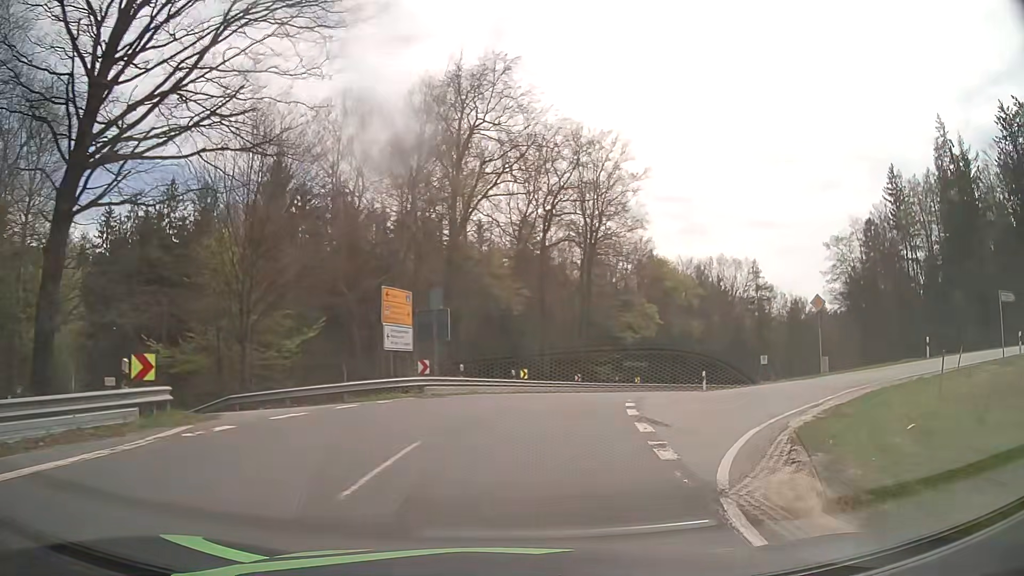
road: secondary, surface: asphalt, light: Day
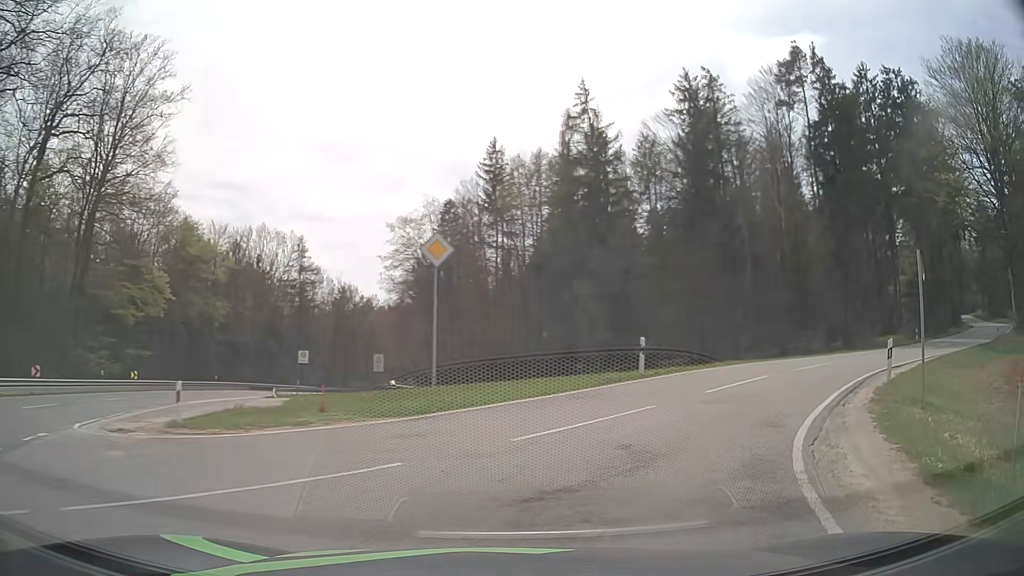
(+5.4, +16.7) m; +38°
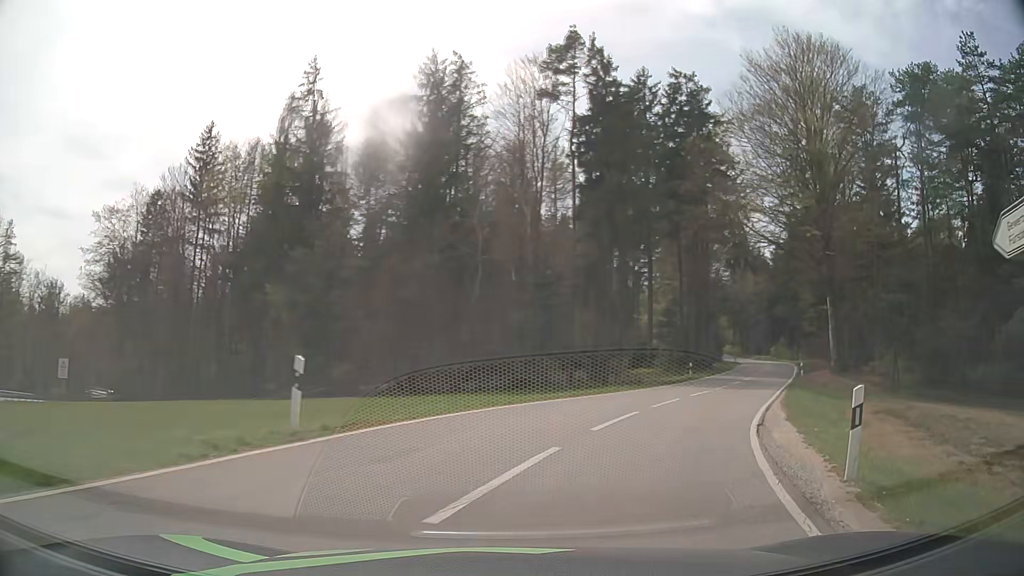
(+2.3, +9.4) m; +26°
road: tertiary
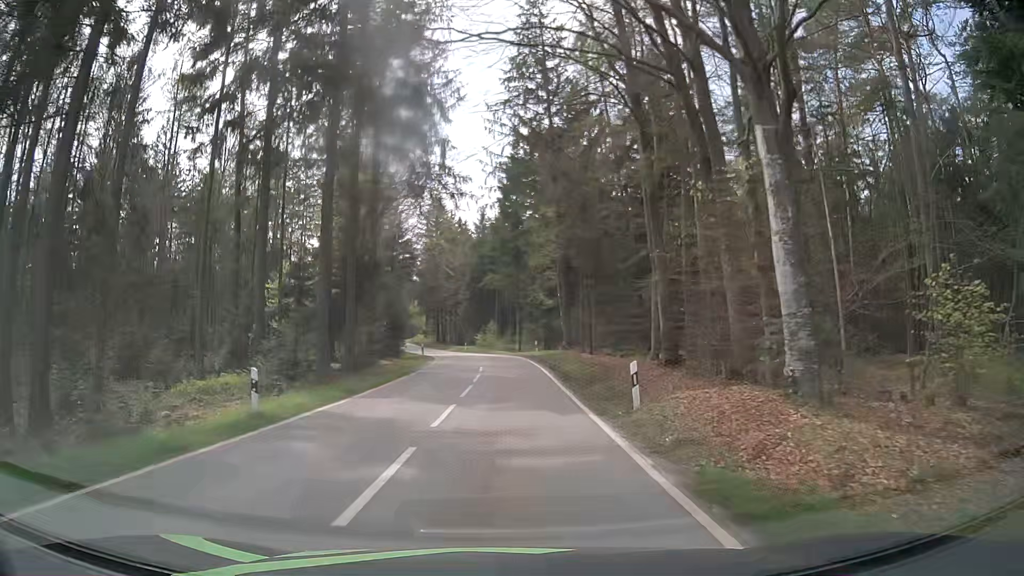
(+9.9, +28.3) m; +26°
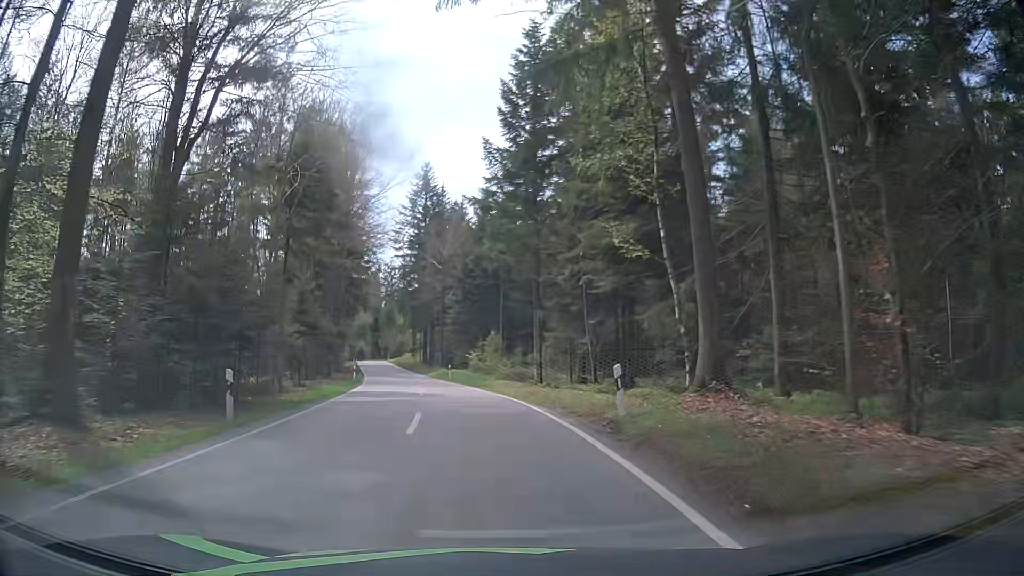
(+0.2, +30.7) m; +1°
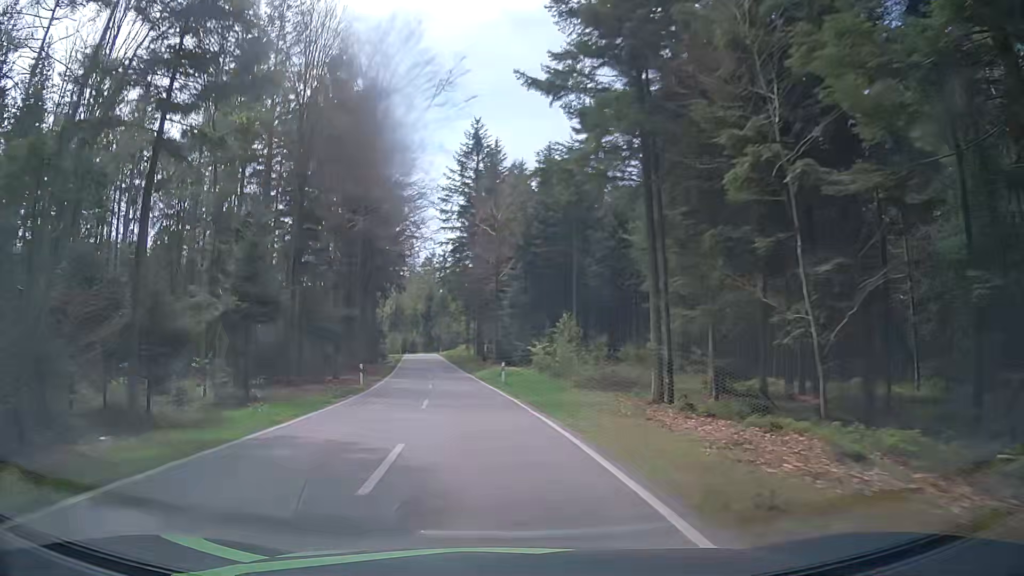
(-0.8, +16.6) m; -7°
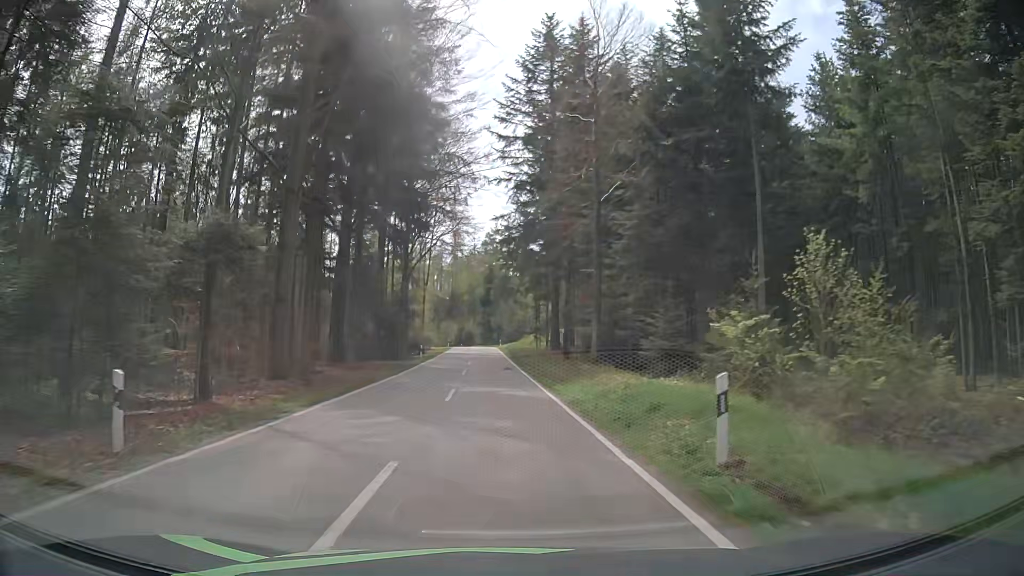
(-1.6, +26.7) m; -5°
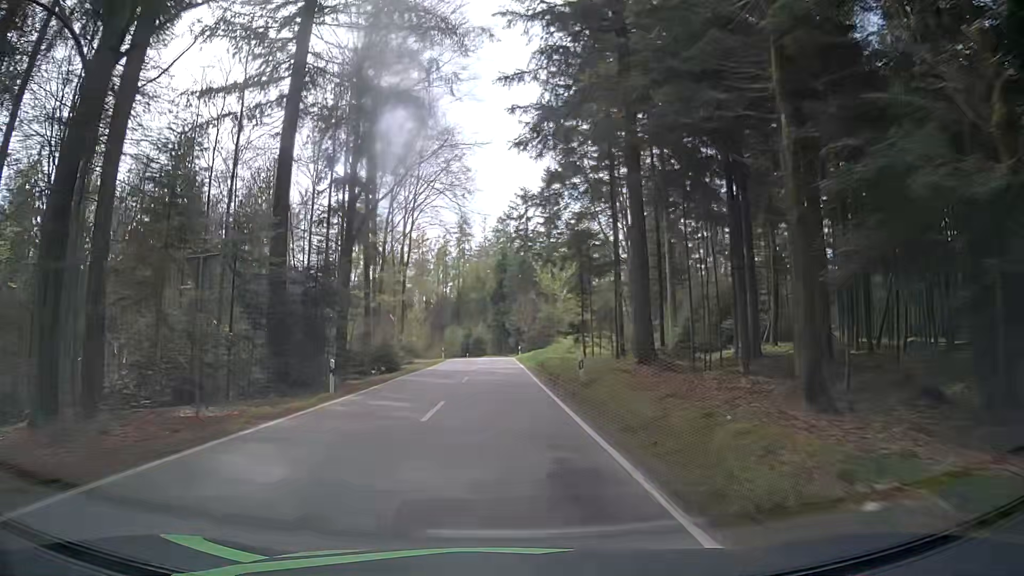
(-0.7, +28.4) m; -2°
